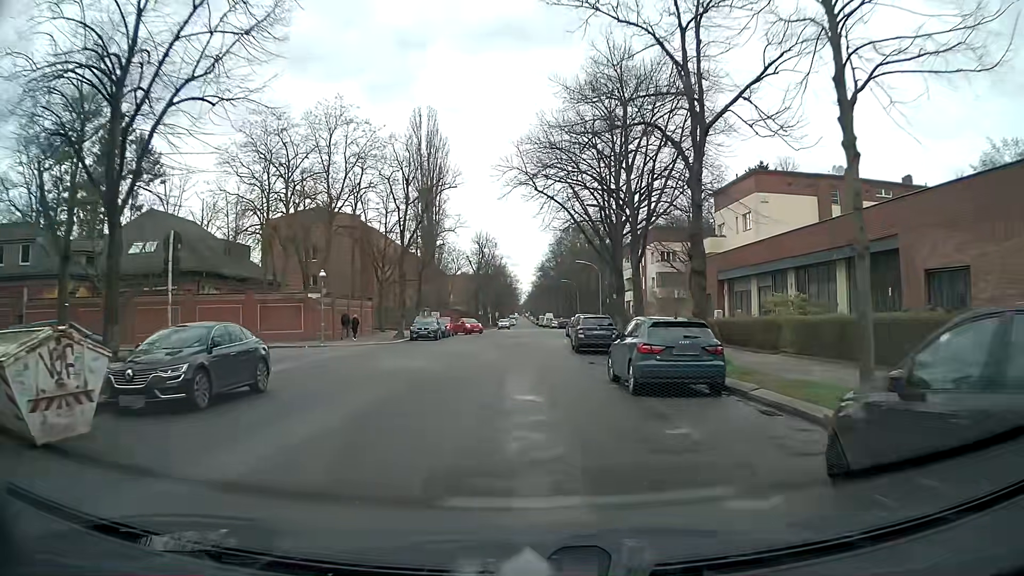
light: Day
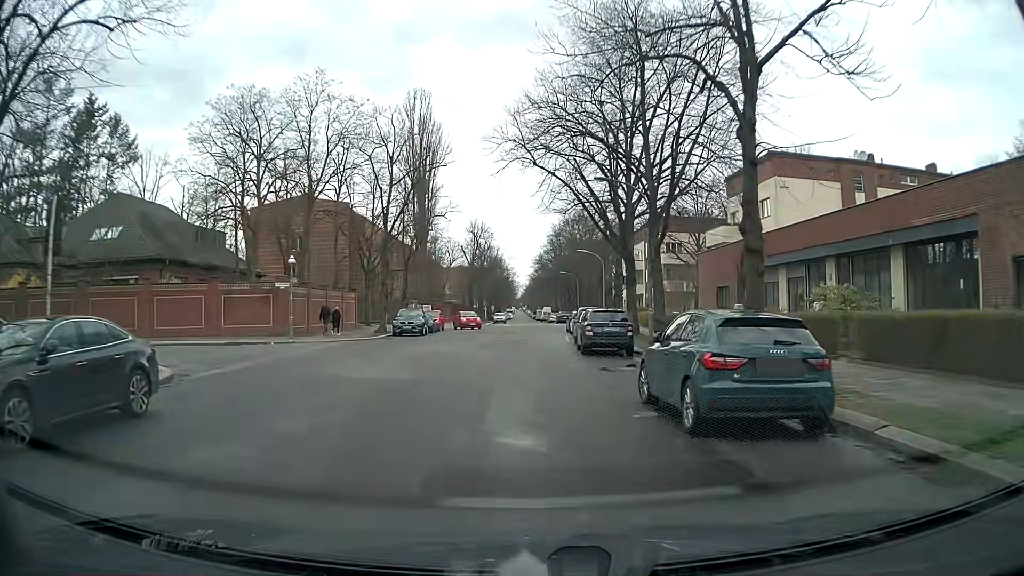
(0.0, +4.6) m; +1°
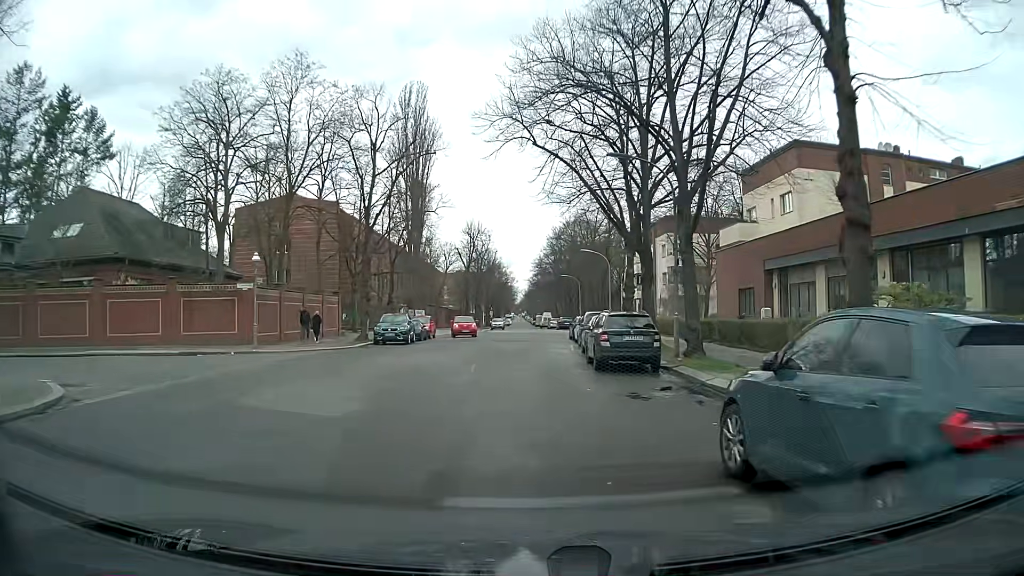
(0.0, +4.5) m; 0°
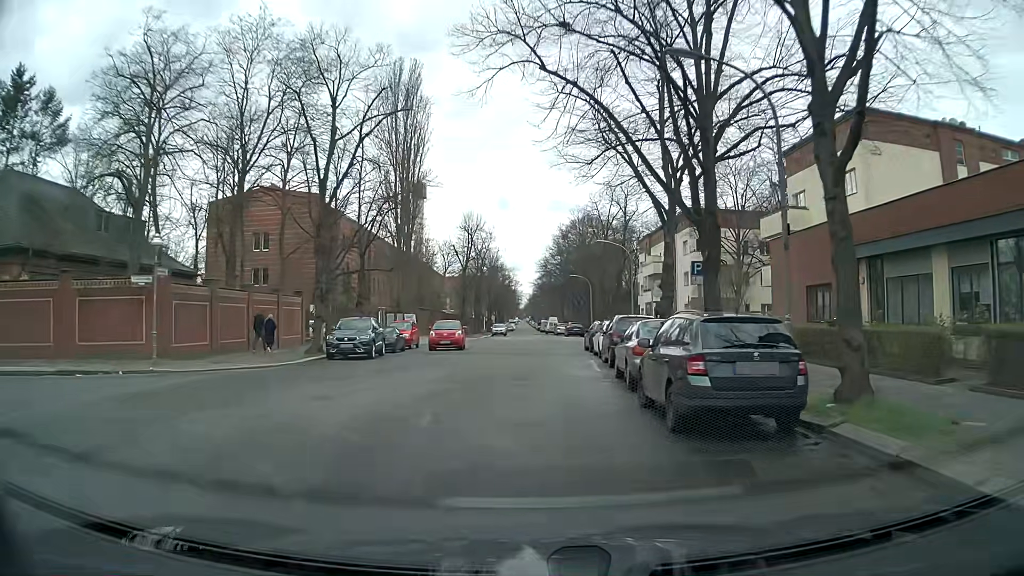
(-0.1, +8.8) m; -1°
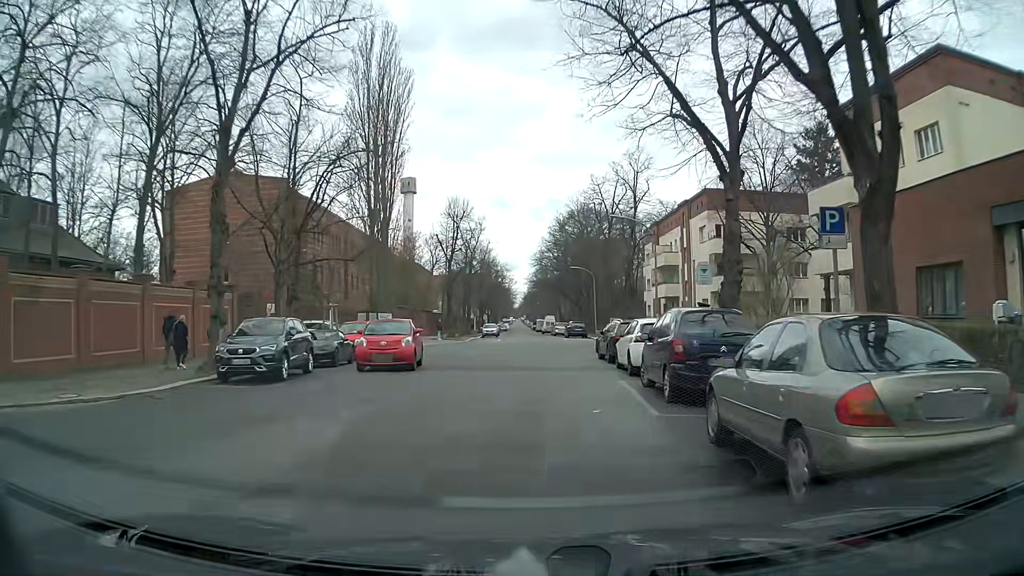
(0.0, +9.1) m; +1°
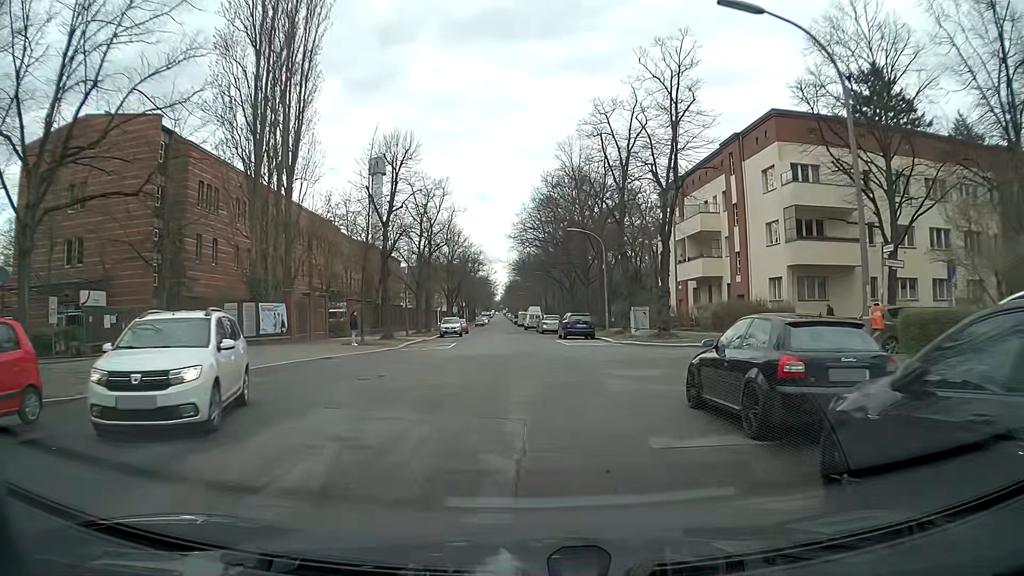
(+0.2, +21.3) m; 0°
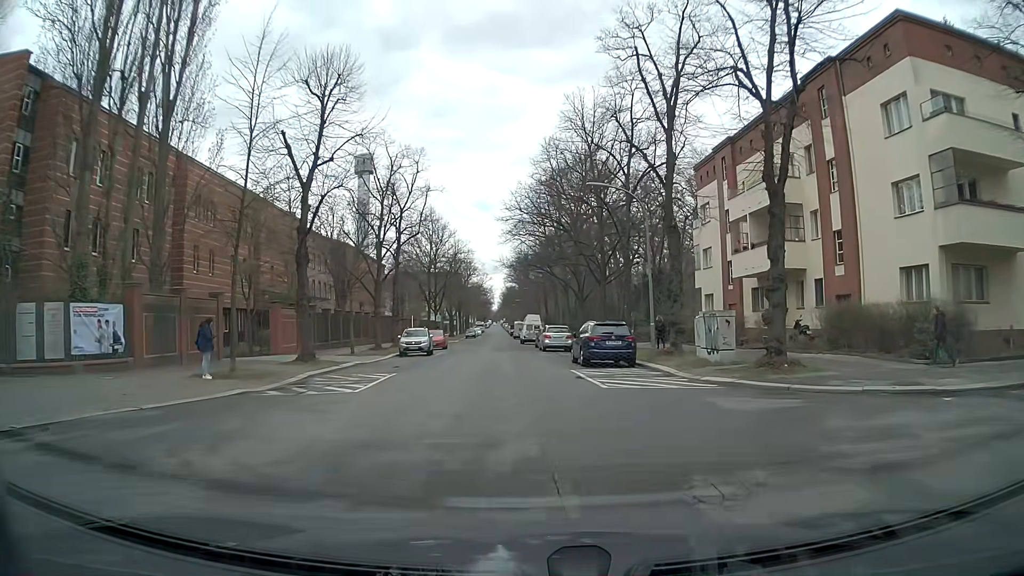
(+0.2, +15.2) m; -1°
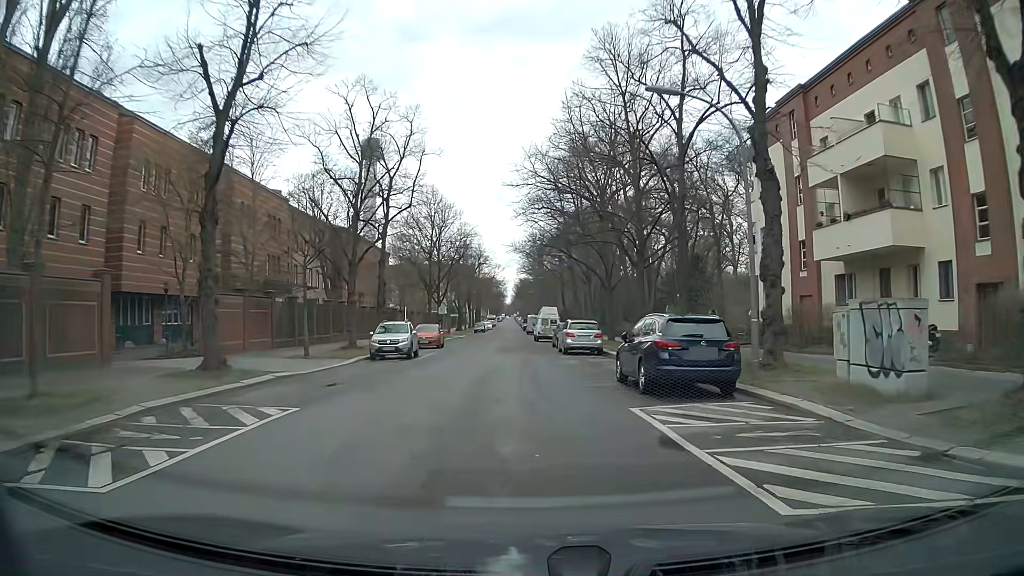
(+0.2, +9.9) m; 0°
